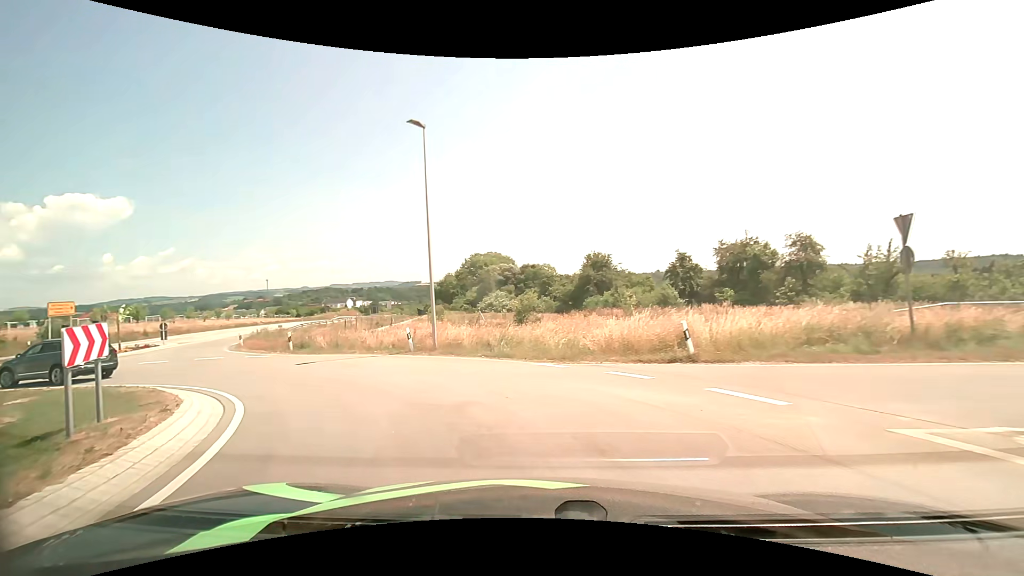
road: secondary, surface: asphalt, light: Day
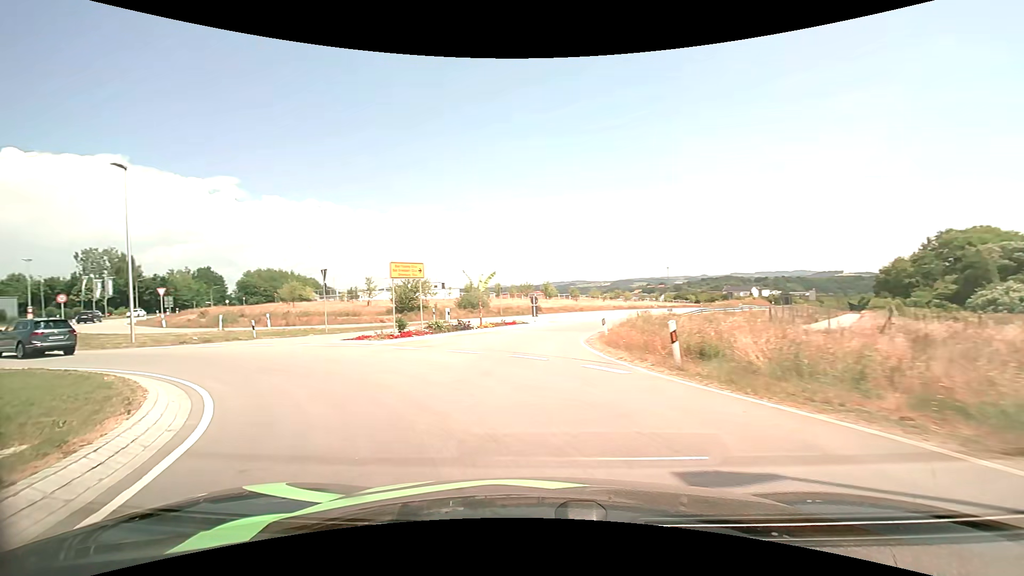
(-5.8, +14.8) m; -43°
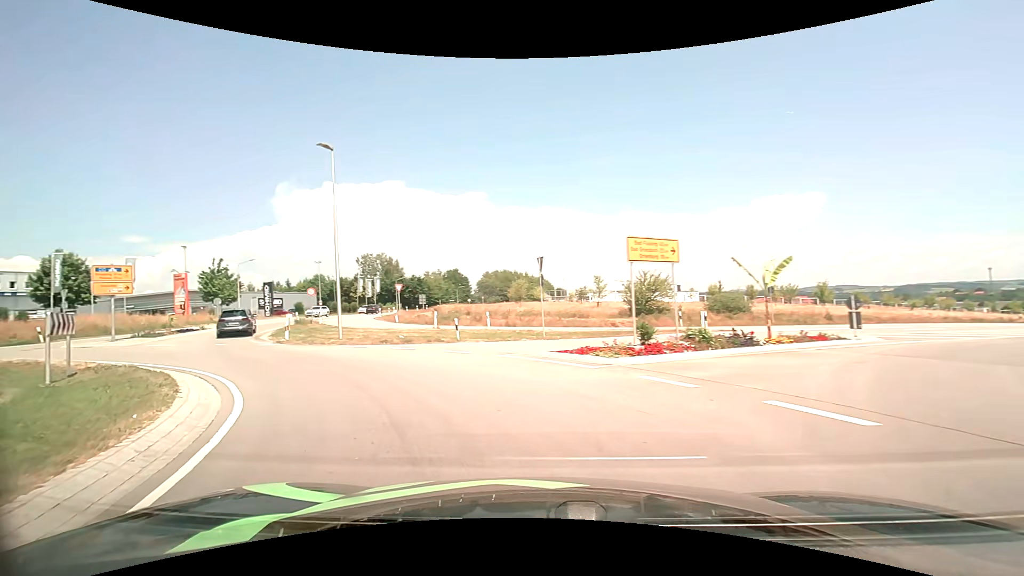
(-1.8, +8.2) m; -26°
(-2, +10) (-8, +18) (-15, +25) (-20, +34) (-23, +43) (-25, +53) (-26, +63) (-27, +73) (-27, +83) (-27, +93) m
